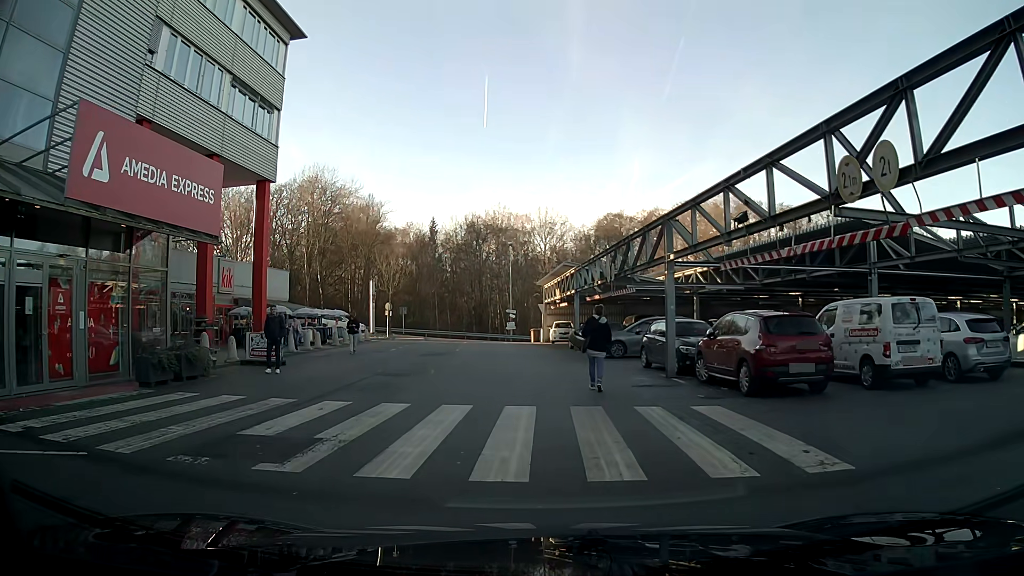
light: Day
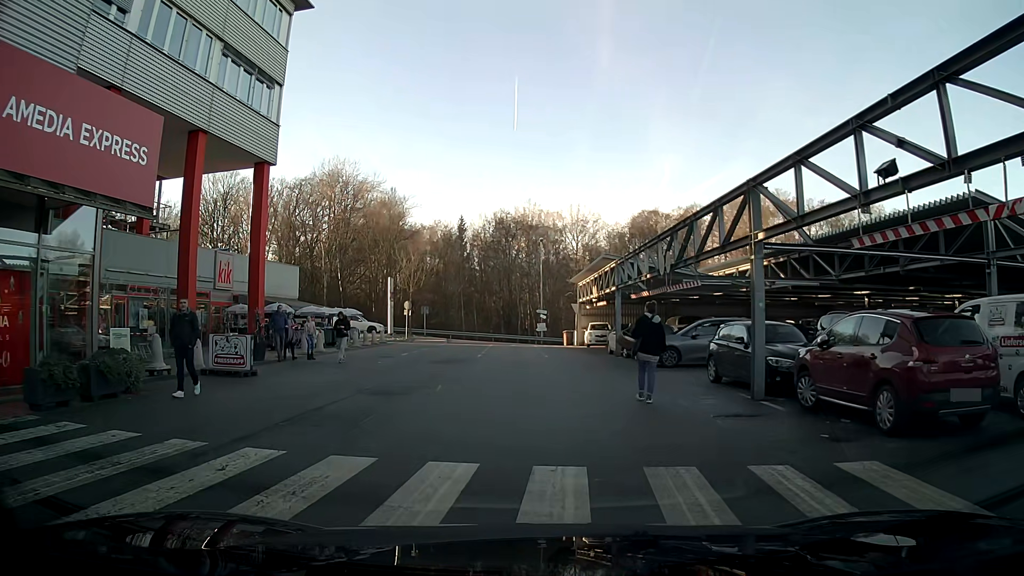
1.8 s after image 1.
(-0.2, +4.5) m; -4°
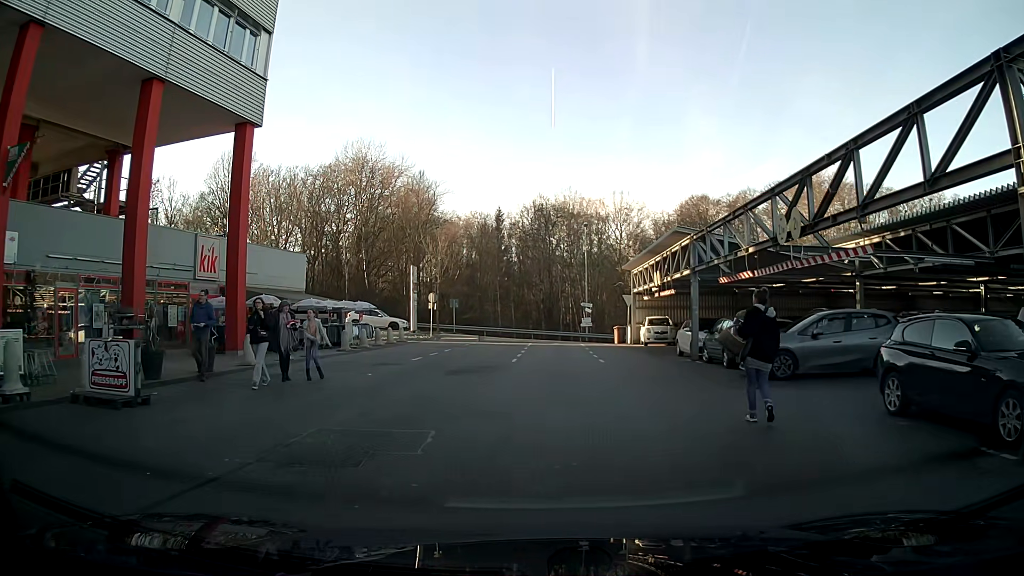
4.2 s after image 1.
(-0.1, +6.7) m; -2°
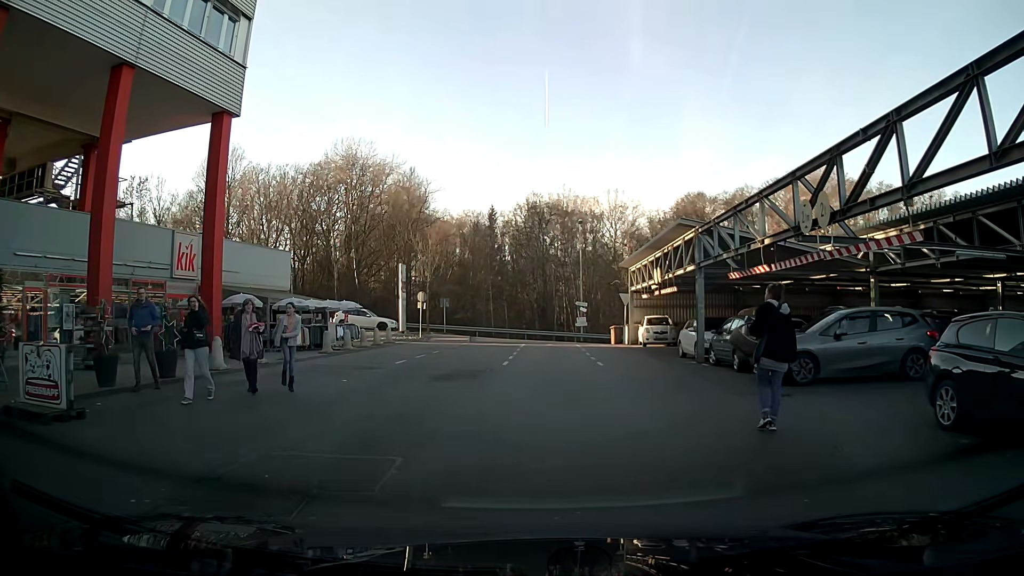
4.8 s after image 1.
(0.0, +1.5) m; +1°
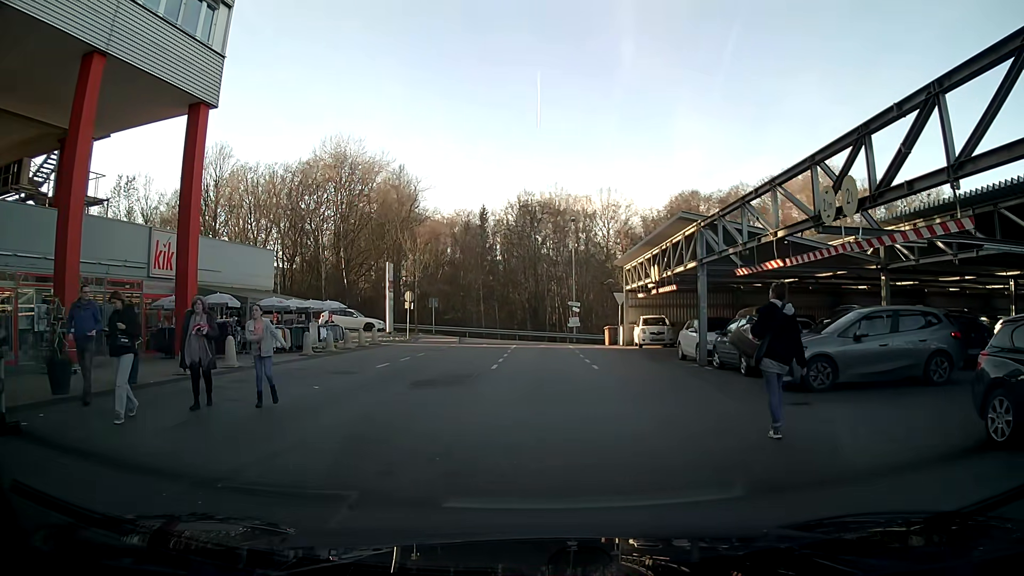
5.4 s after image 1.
(0.0, +1.3) m; +1°
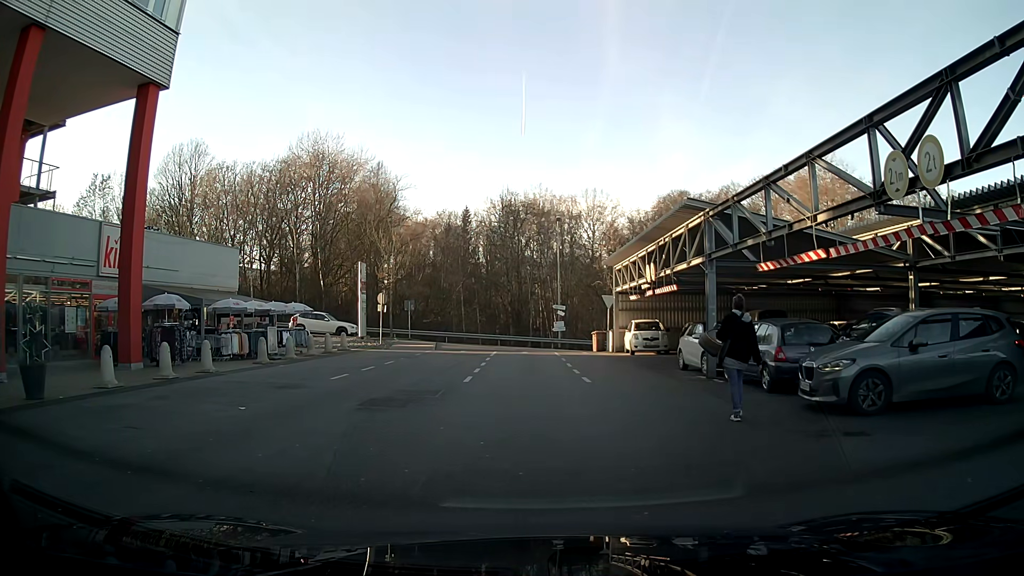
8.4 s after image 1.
(+0.1, +2.6) m; +1°
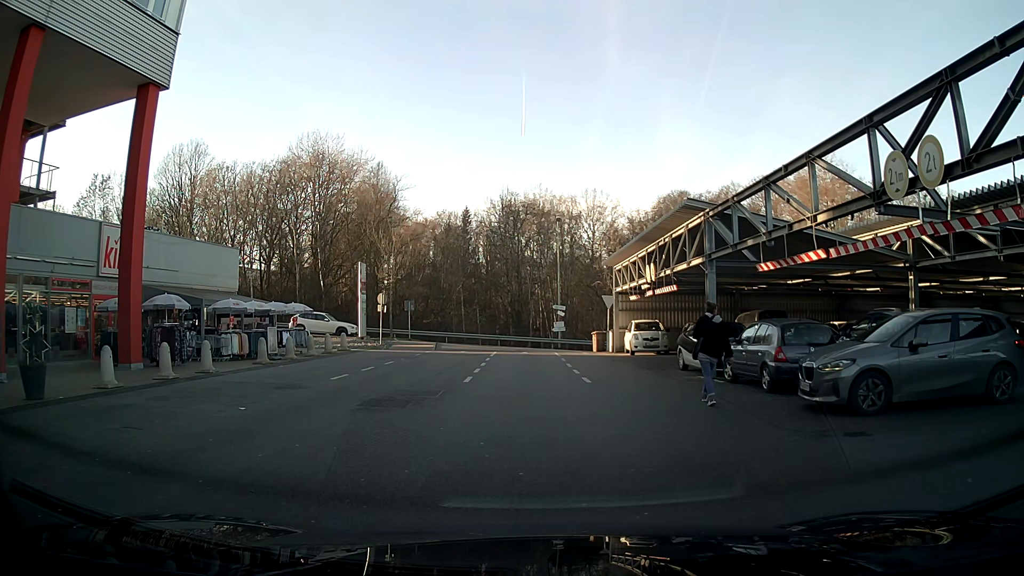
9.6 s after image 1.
(0.0, 0.0) m; 0°
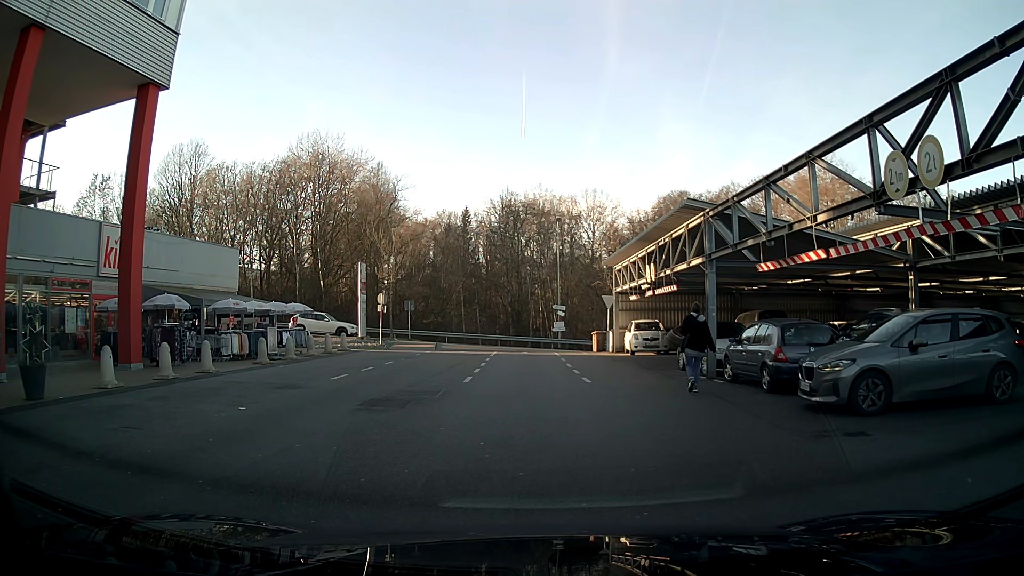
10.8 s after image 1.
(0.0, 0.0) m; 0°
(0, +10) (0, +20) (0, +30) (-1, +40) (-7, +47) (-16, +48) (-26, +47) (-36, +47) (-46, +47) (-56, +47) m
